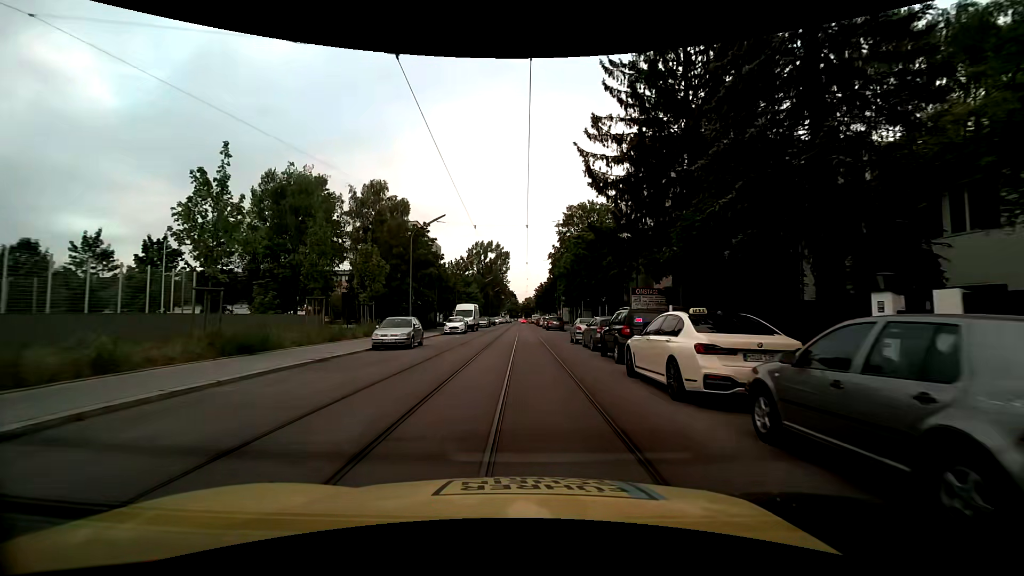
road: residential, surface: asphalt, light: Day
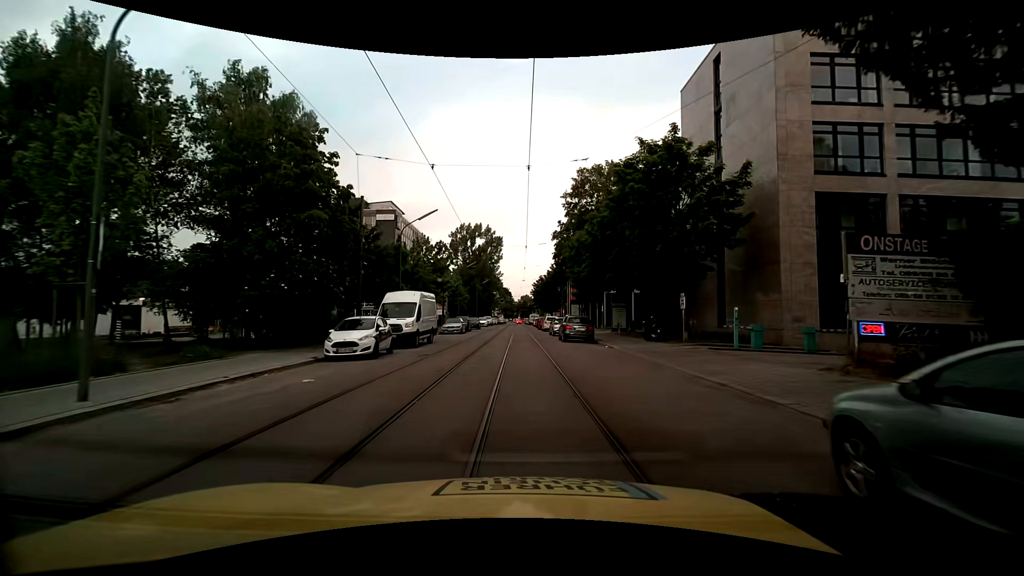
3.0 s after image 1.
(+0.1, +24.3) m; +1°
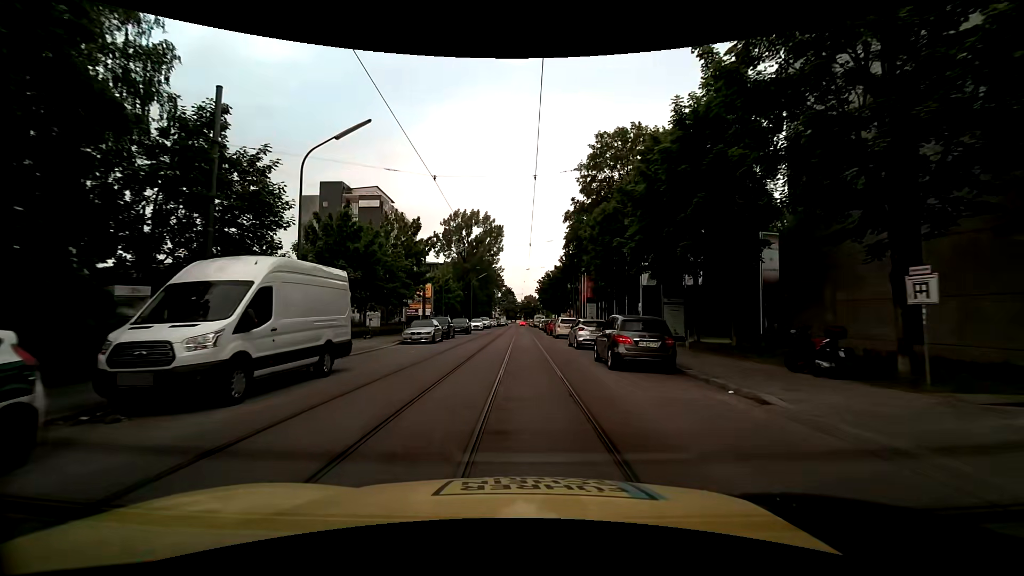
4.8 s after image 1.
(-0.1, +14.6) m; -1°
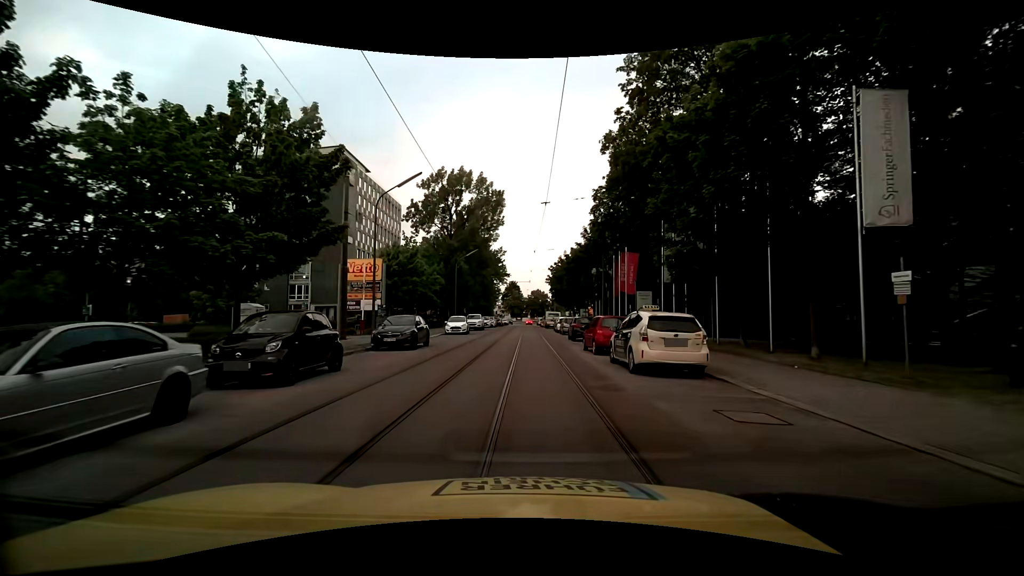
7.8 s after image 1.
(-0.1, +23.9) m; -1°
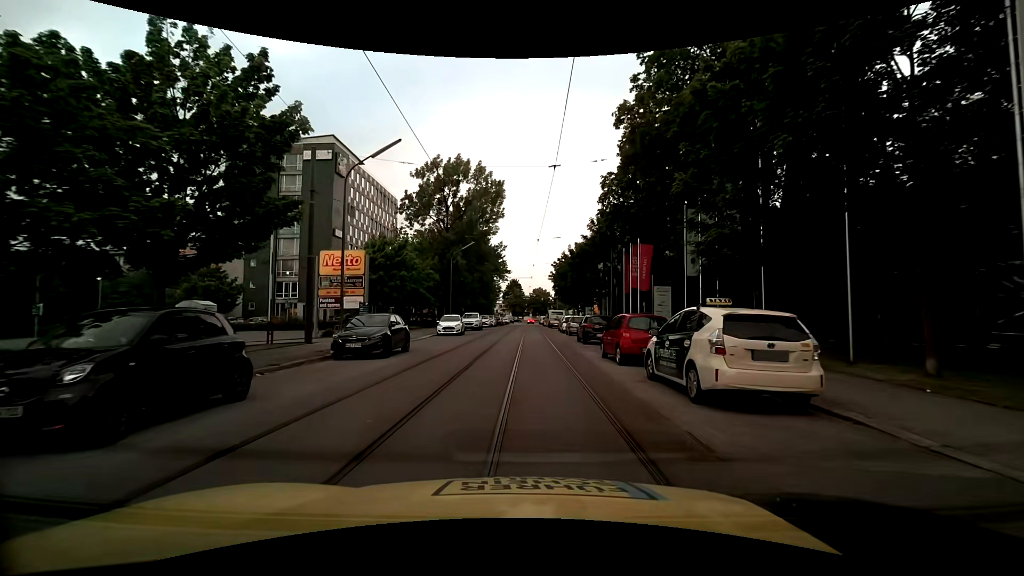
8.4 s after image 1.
(0.0, +4.4) m; 0°
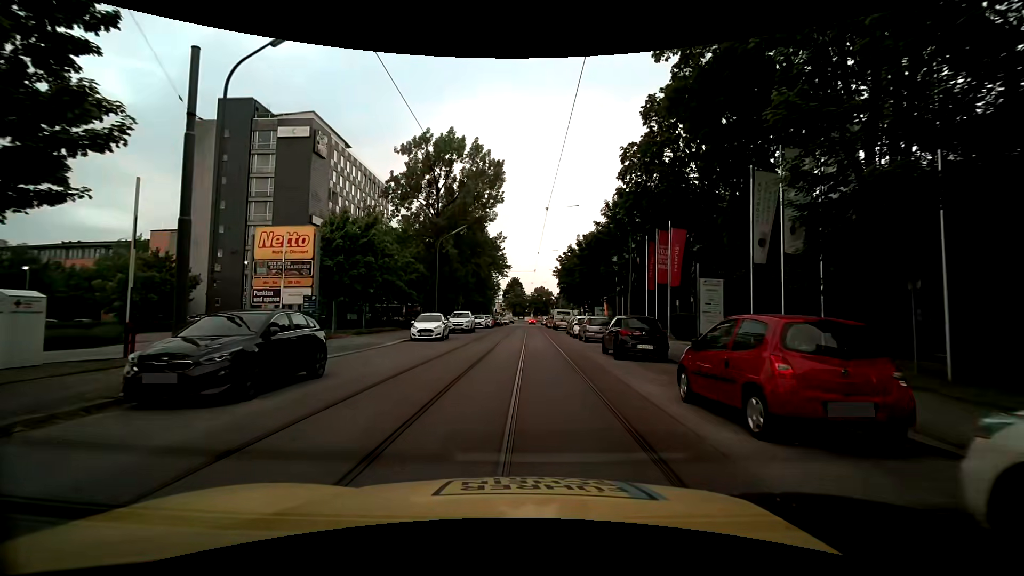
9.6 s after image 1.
(-0.1, +8.3) m; -1°
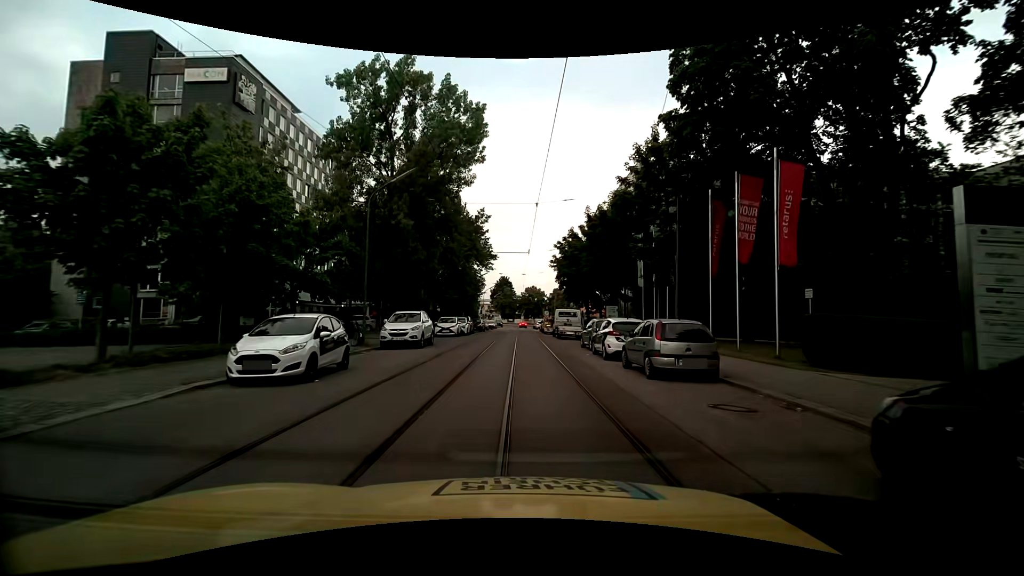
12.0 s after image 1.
(+0.3, +15.4) m; +2°
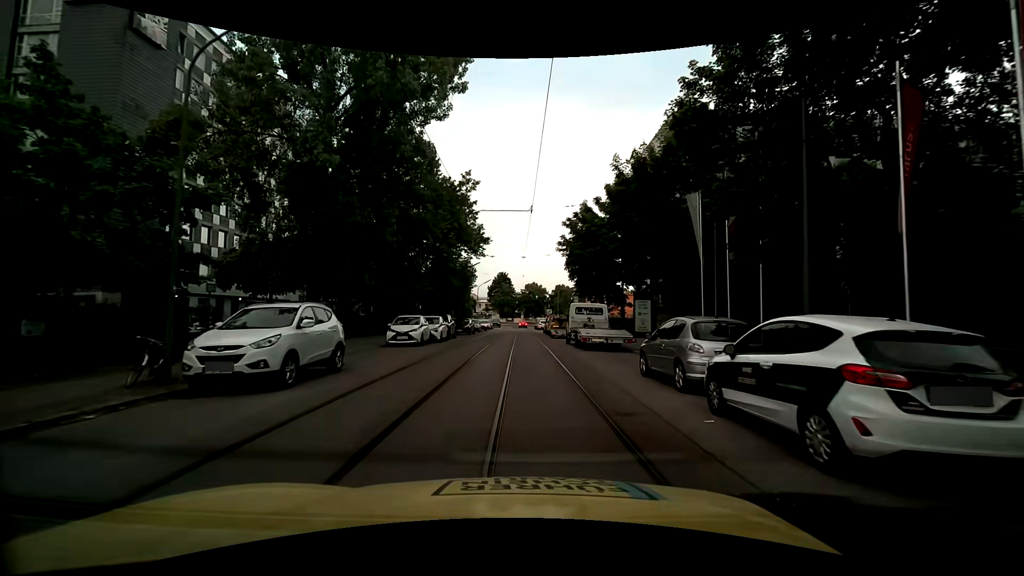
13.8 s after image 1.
(0.0, +12.6) m; 0°
(0, +10) (0, +20) (0, +30) (0, +40) (-1, +50) (-1, +60) (-1, +70) (-1, +80) (-1, +90) (-1, +100) m
